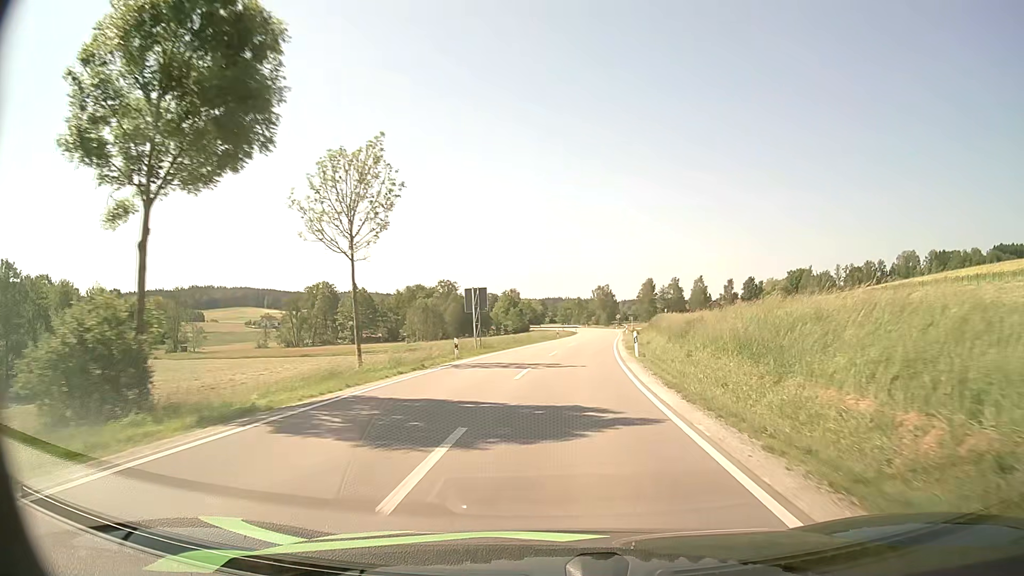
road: secondary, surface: asphalt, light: Day
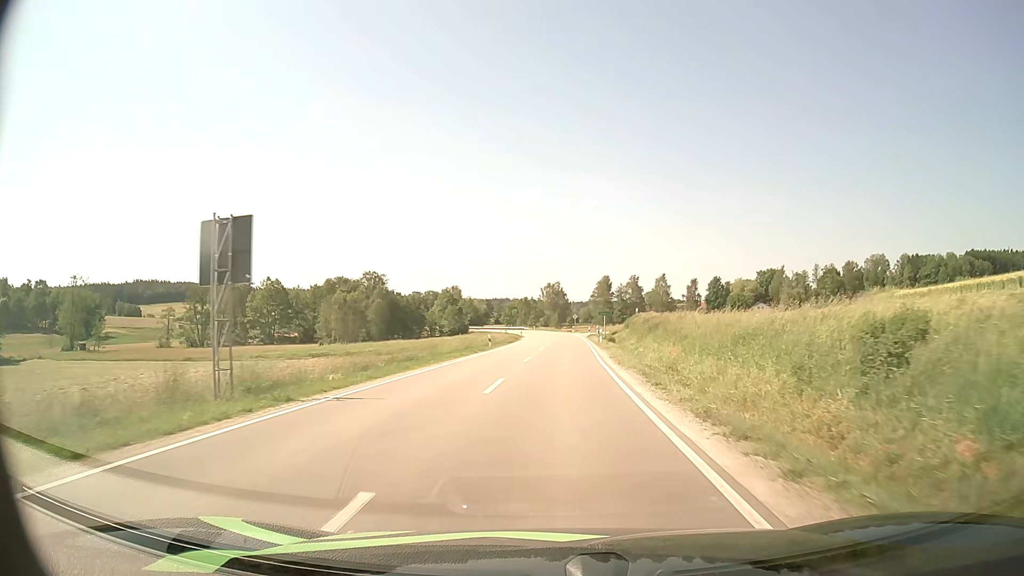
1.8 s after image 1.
(+1.3, +27.3) m; +4°
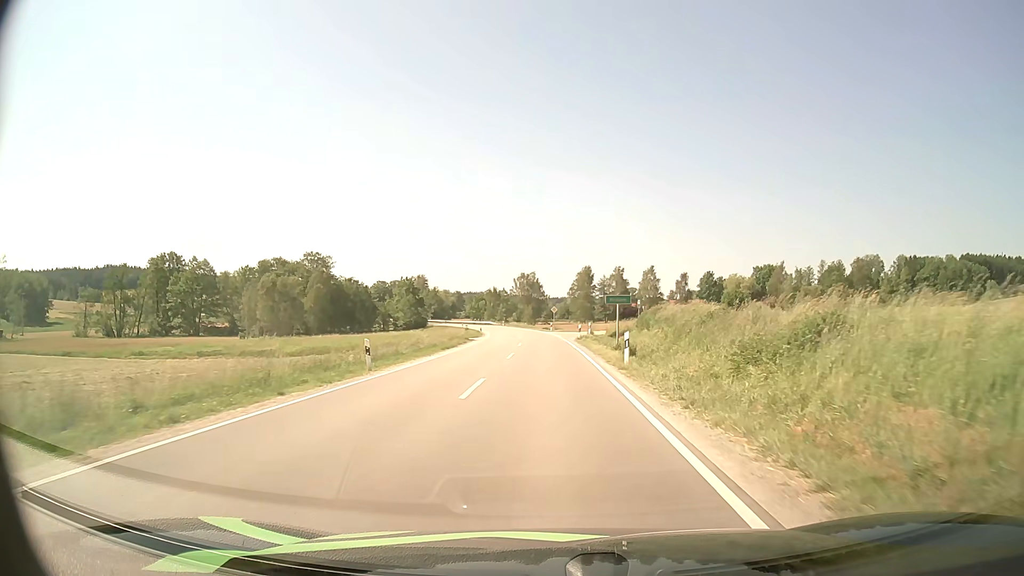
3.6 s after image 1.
(+0.6, +25.6) m; +2°
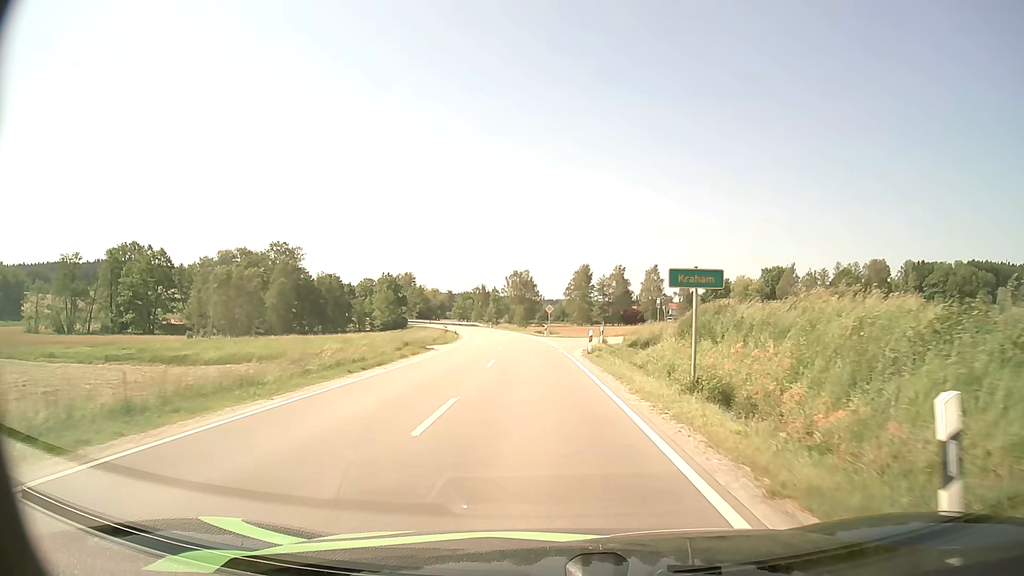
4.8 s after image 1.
(+0.1, +15.6) m; 0°
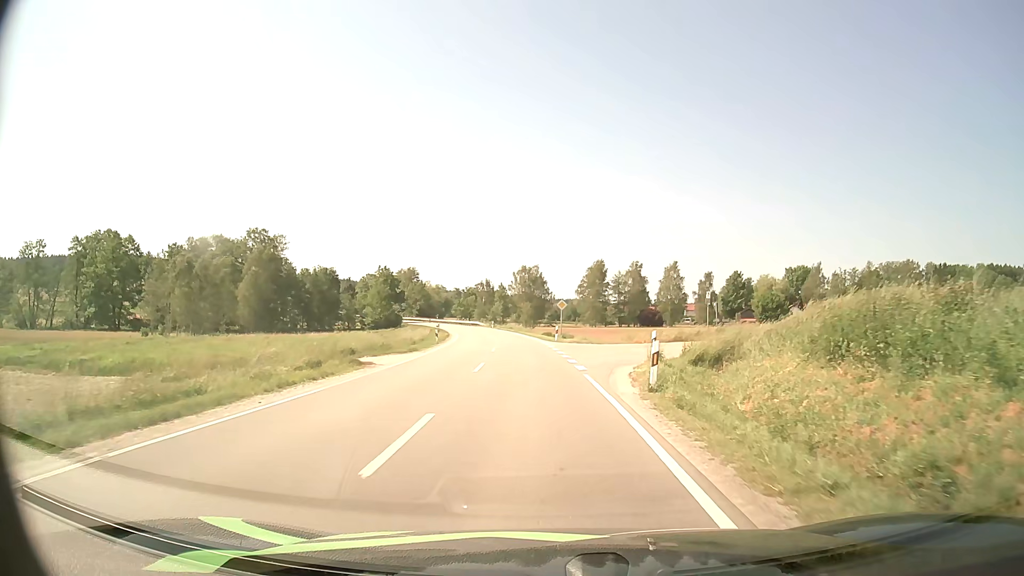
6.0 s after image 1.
(-0.1, +14.1) m; -1°
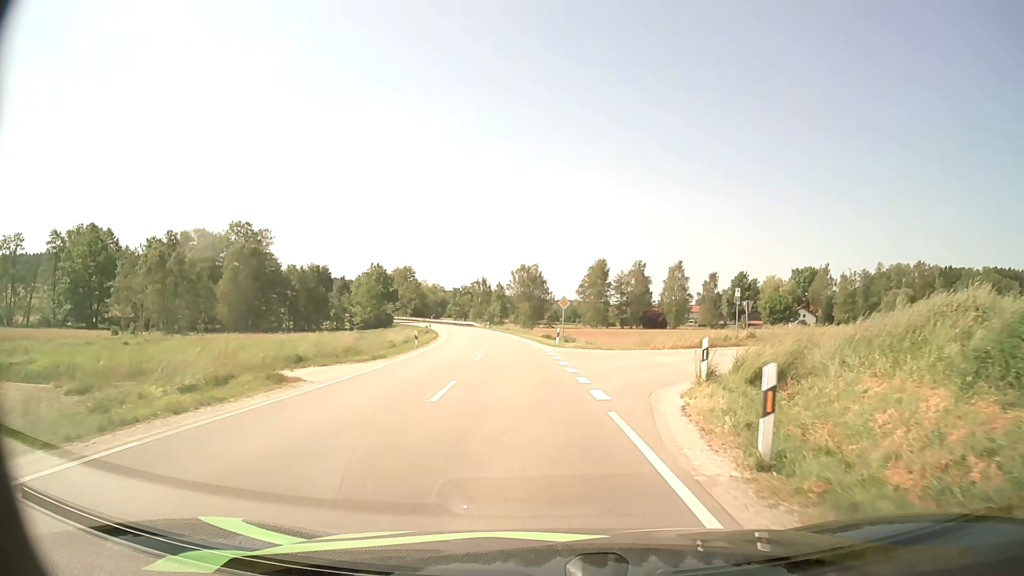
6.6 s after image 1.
(0.0, +6.5) m; 0°
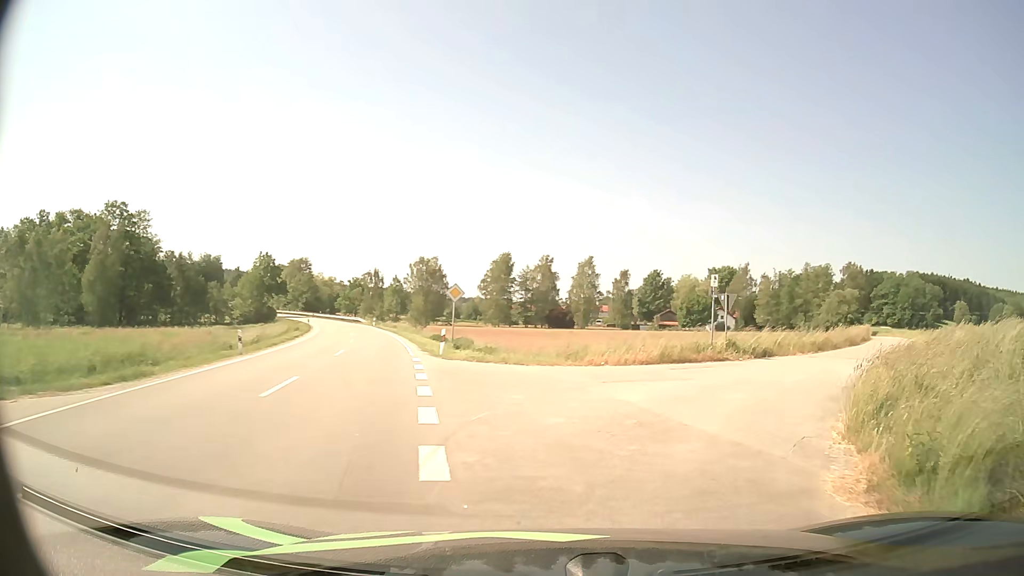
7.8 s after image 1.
(+0.4, +11.6) m; +7°
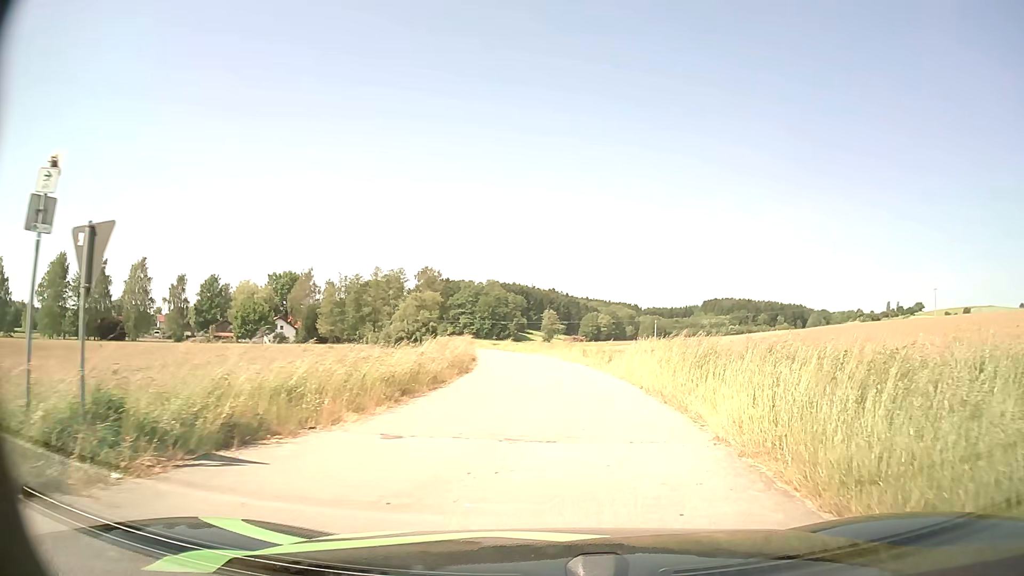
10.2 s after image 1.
(+5.7, +16.7) m; +37°
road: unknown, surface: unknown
(0, +10) (+1, +20) (0, +30) (-1, +40) (-2, +50) (-4, +60) (-6, +69) (-7, +79) (-9, +89) (-10, +99) m
